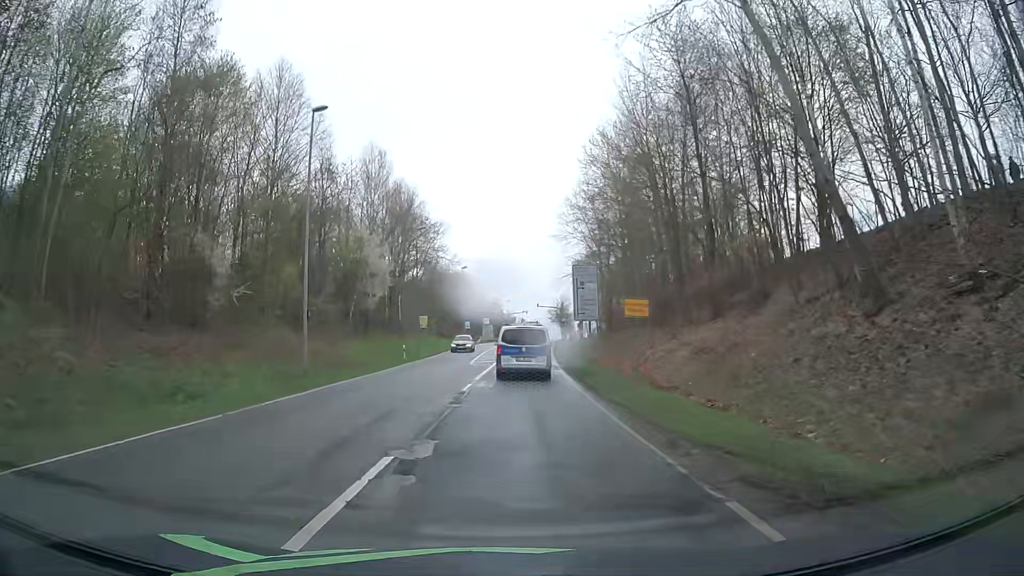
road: secondary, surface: asphalt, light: Day
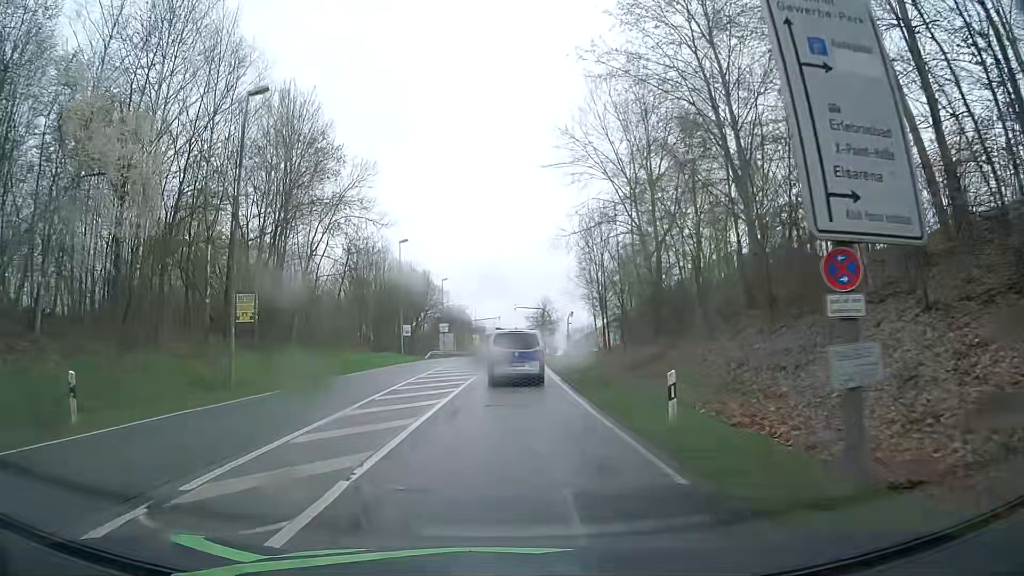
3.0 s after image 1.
(+0.9, +32.8) m; +4°
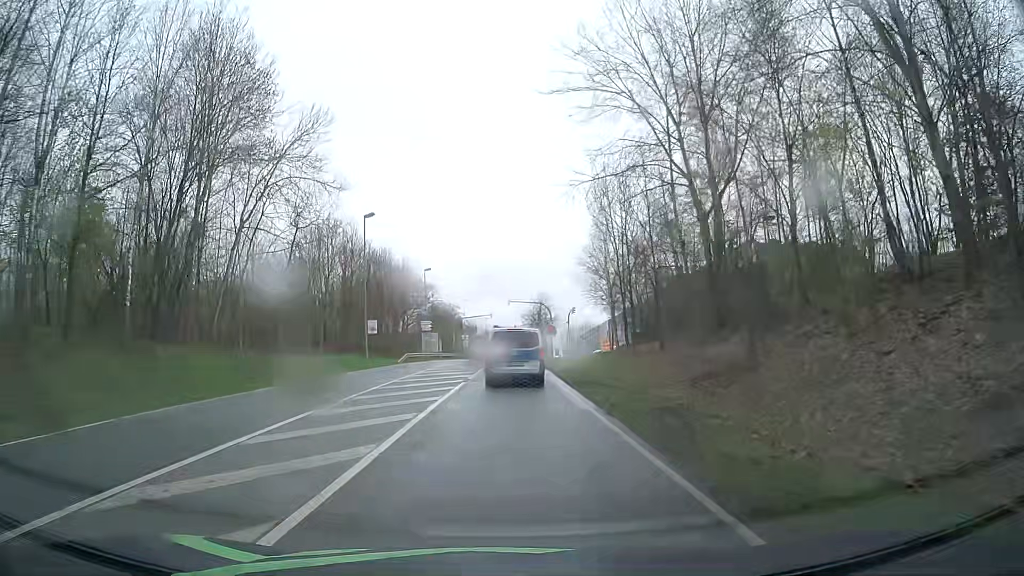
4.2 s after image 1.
(-0.1, +12.1) m; 0°
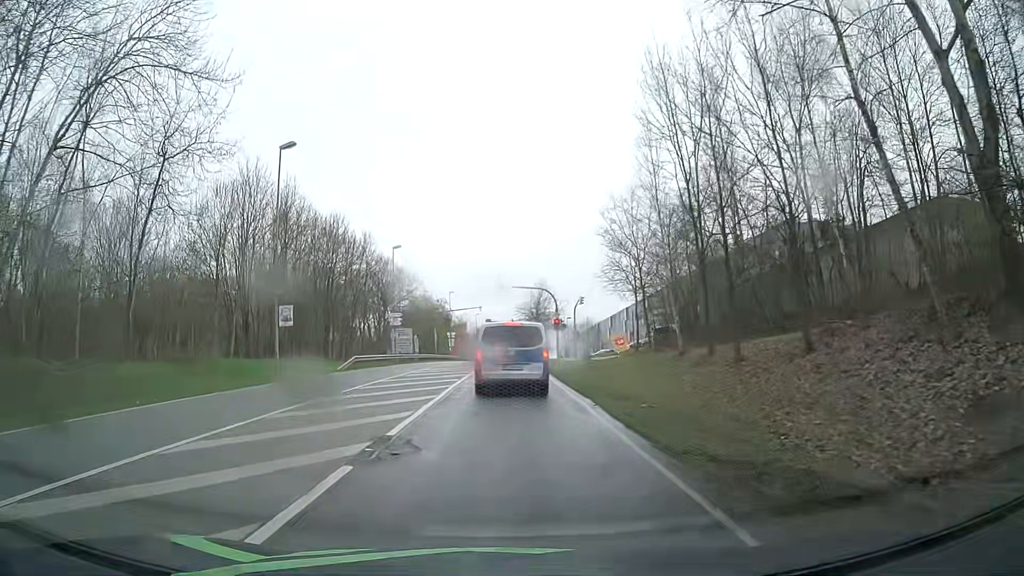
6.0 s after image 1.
(0.0, +16.8) m; +1°
